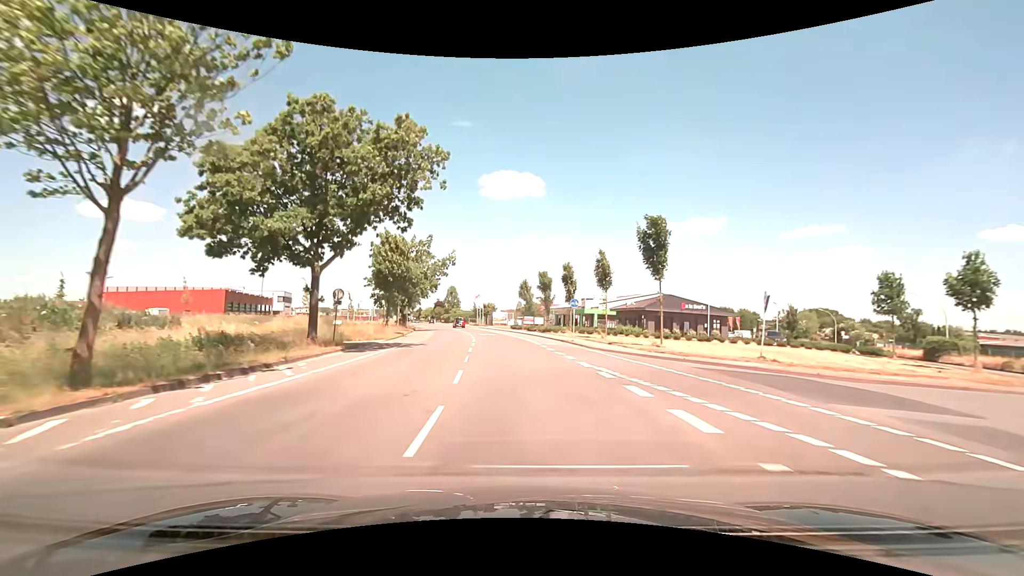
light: Day
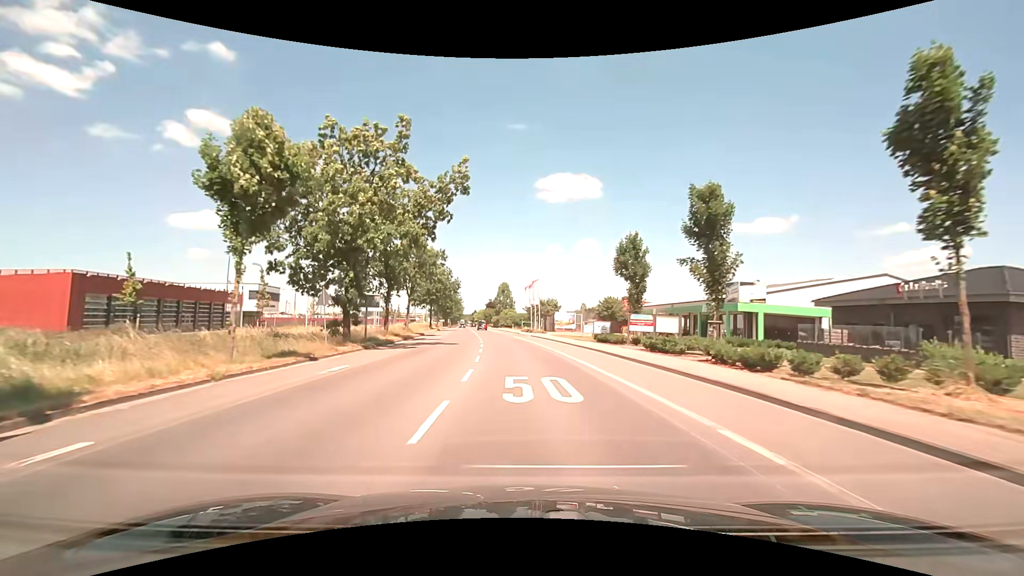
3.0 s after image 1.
(-2.6, +40.3) m; -7°
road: secondary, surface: asphalt
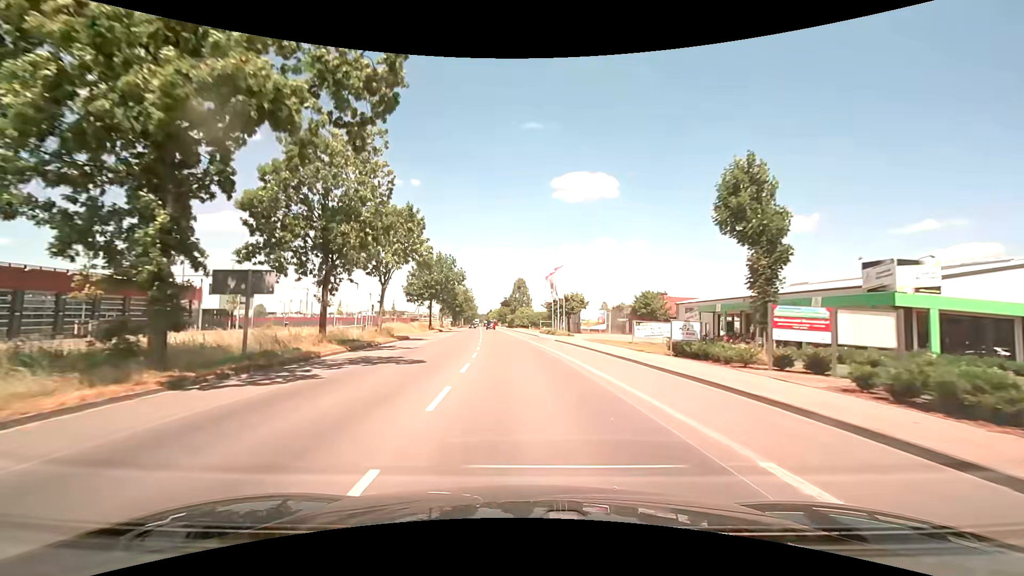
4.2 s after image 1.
(-0.3, +16.1) m; -2°
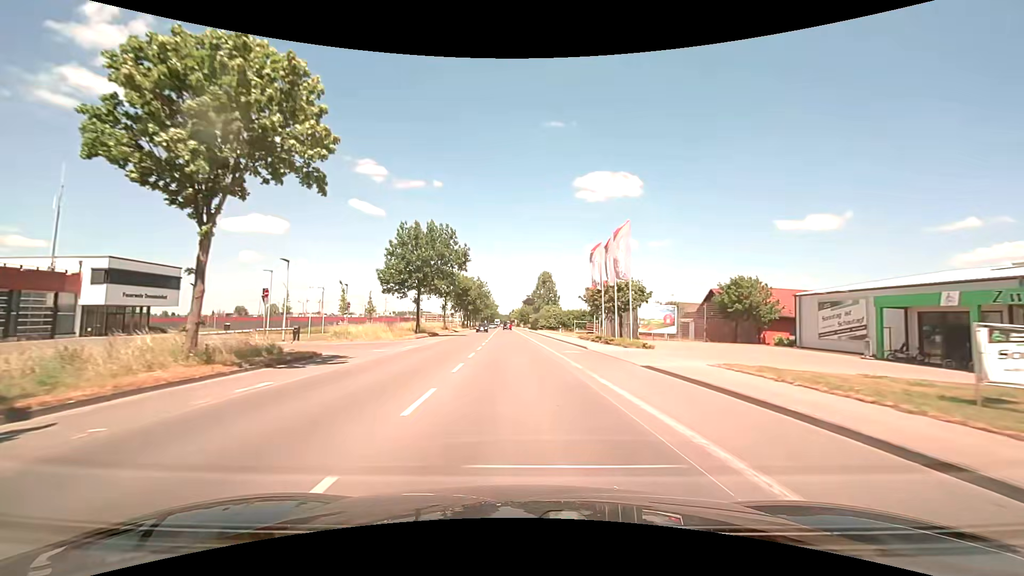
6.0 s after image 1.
(-0.6, +24.0) m; -2°
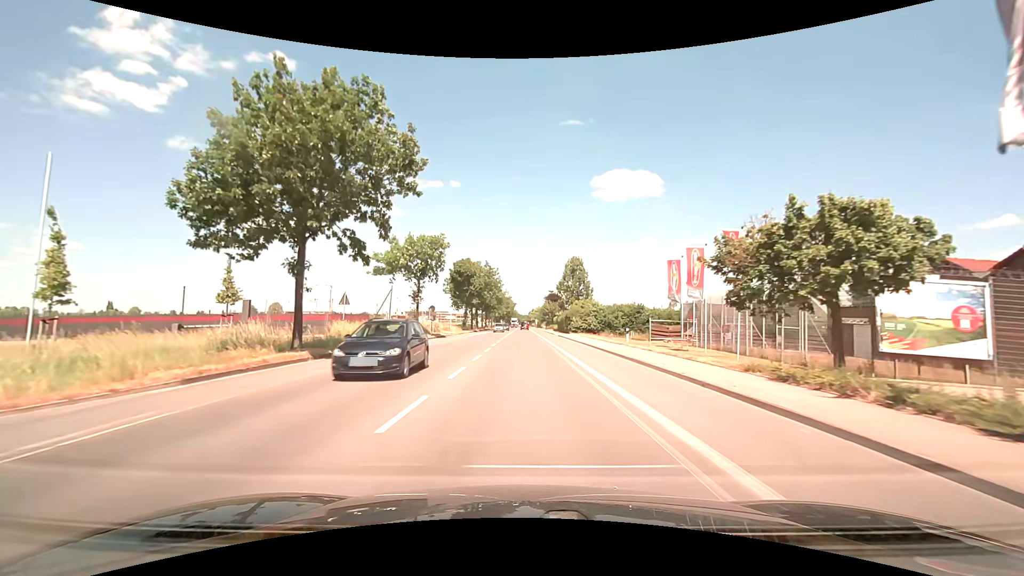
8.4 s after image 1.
(-1.0, +31.7) m; -3°
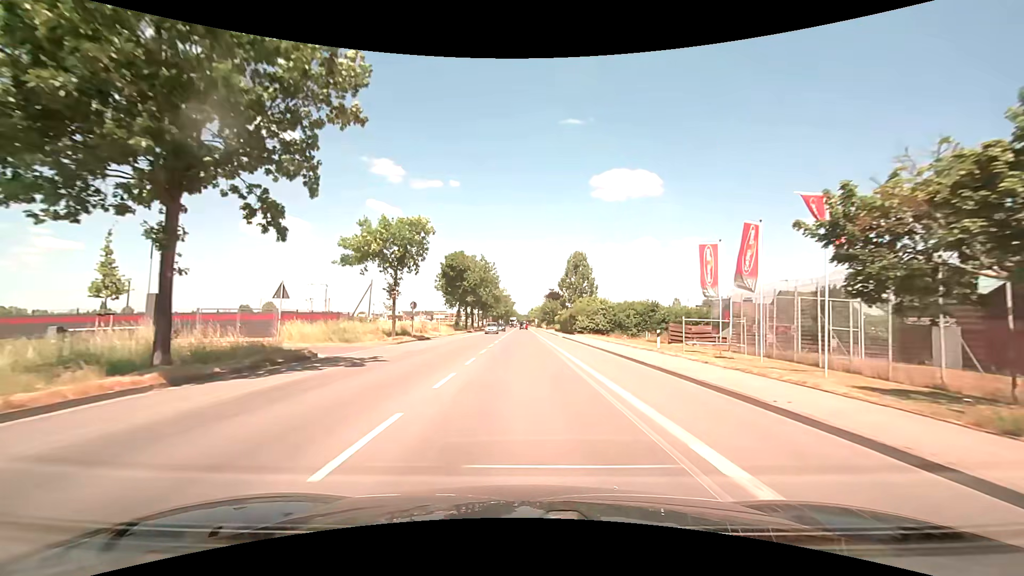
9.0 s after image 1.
(0.0, +7.8) m; 0°
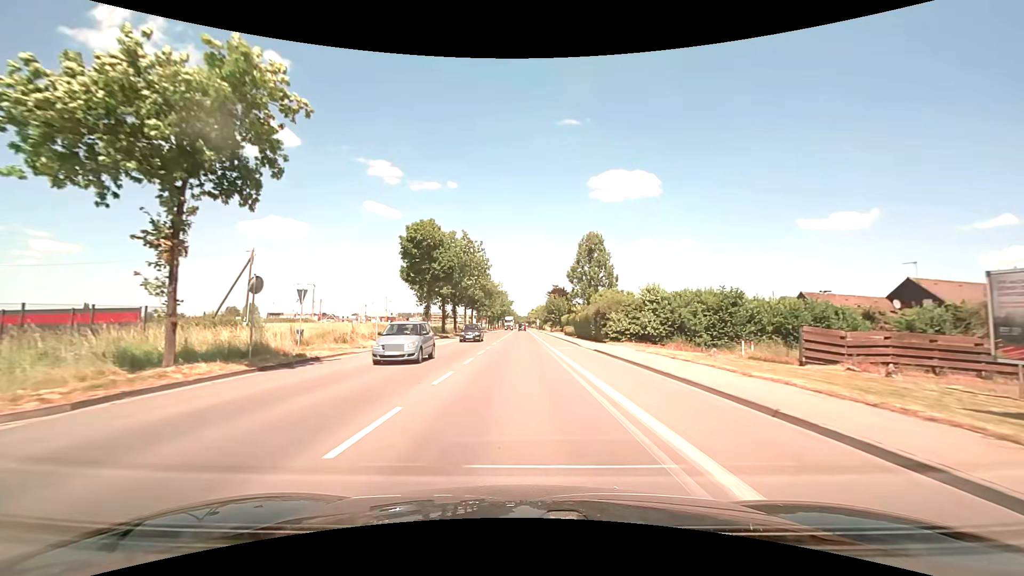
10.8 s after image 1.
(0.0, +23.2) m; 0°
(0, +10) (0, +20) (0, +30) (0, +40) (0, +50) (0, +60) (0, +70) (0, +80) (0, +90) (0, +100) m
